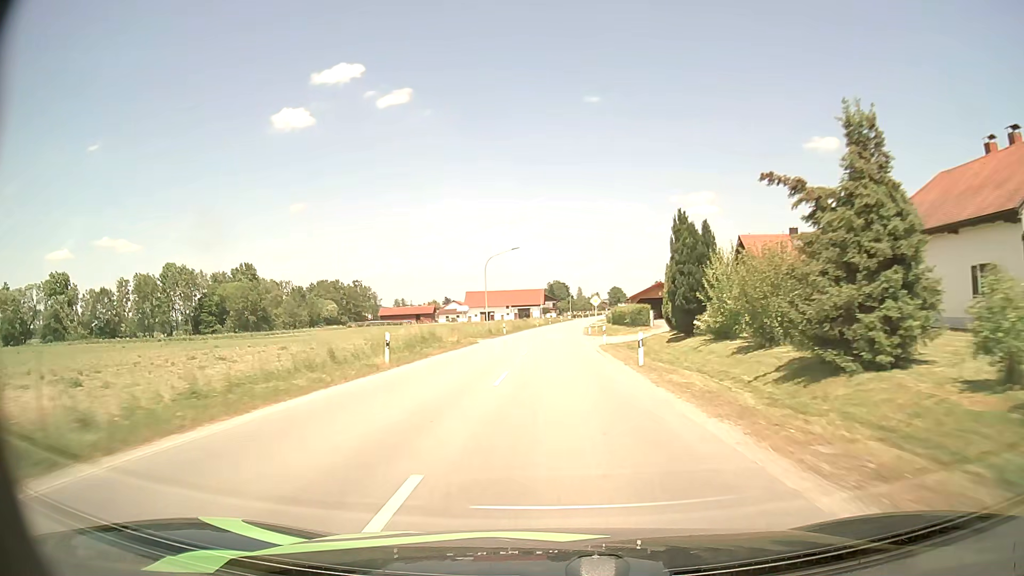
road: secondary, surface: asphalt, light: Day
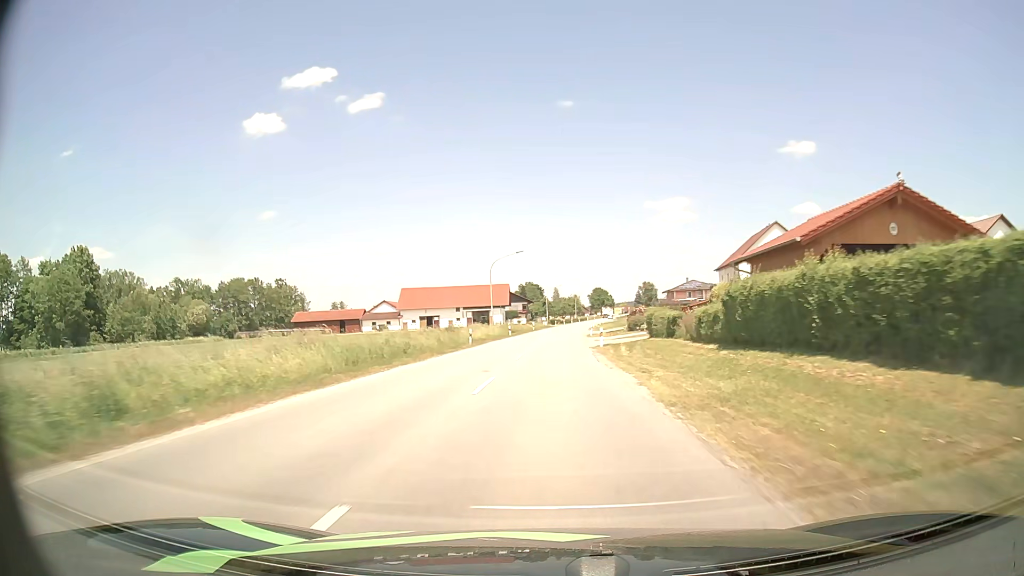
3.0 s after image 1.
(+1.2, +60.8) m; +2°
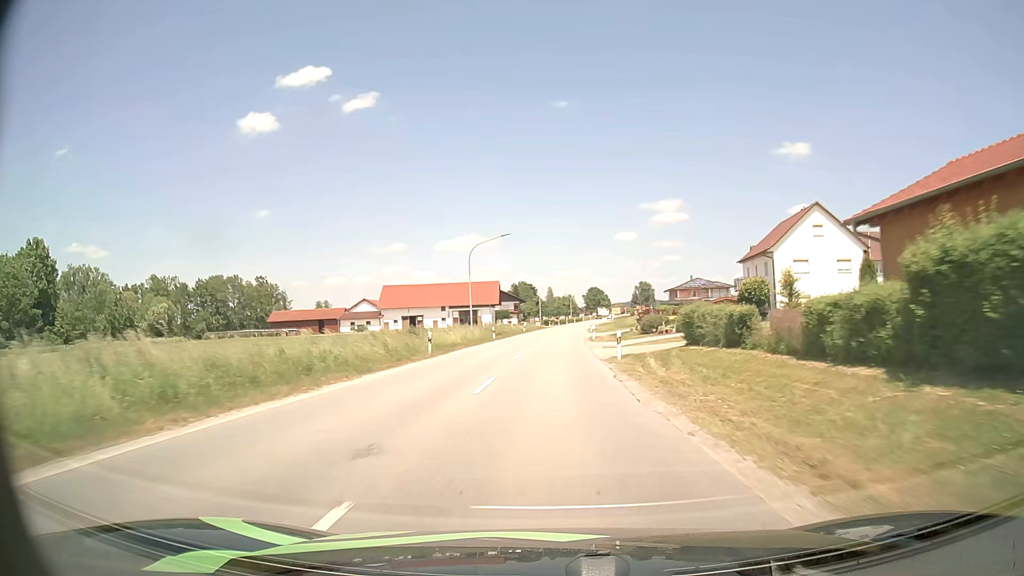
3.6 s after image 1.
(+0.1, +11.9) m; +1°
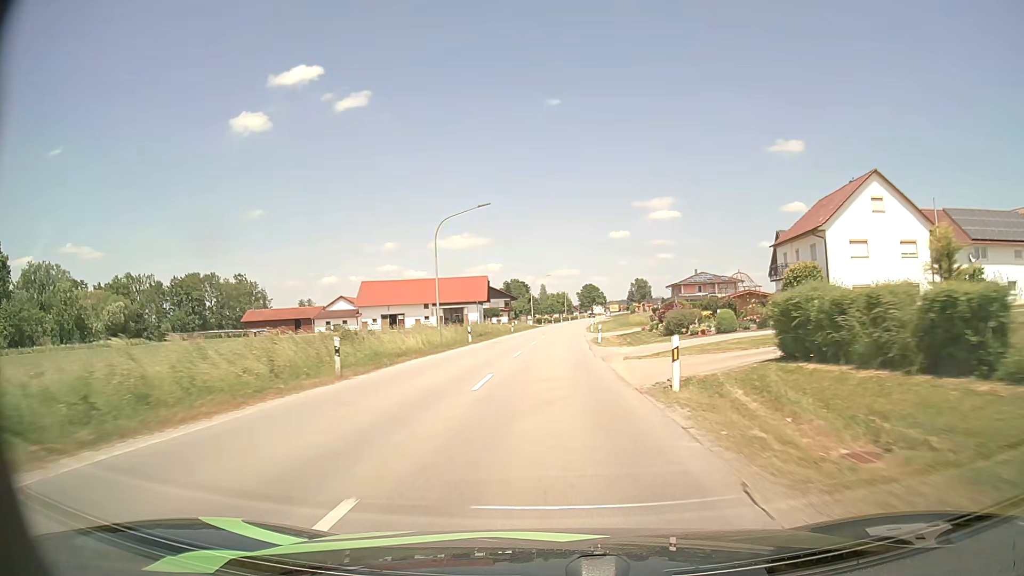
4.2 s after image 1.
(0.0, +11.8) m; +1°
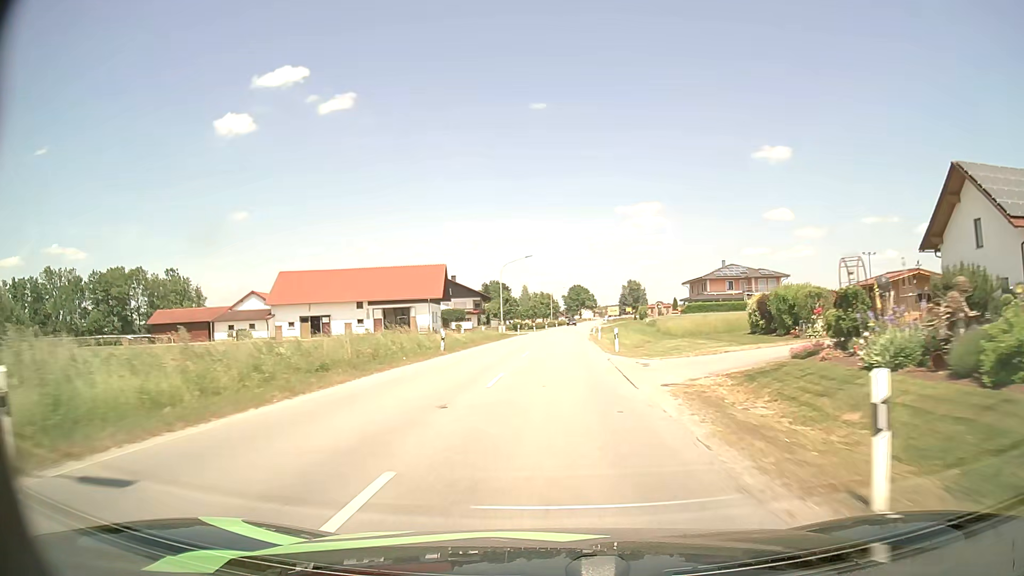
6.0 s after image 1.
(+0.4, +35.0) m; +1°
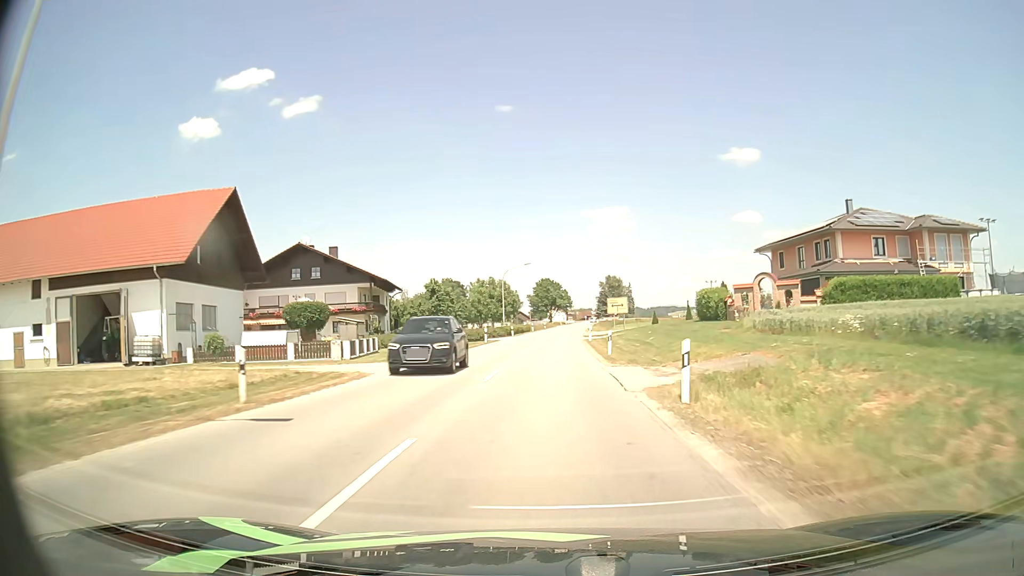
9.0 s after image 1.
(+1.8, +58.1) m; +3°
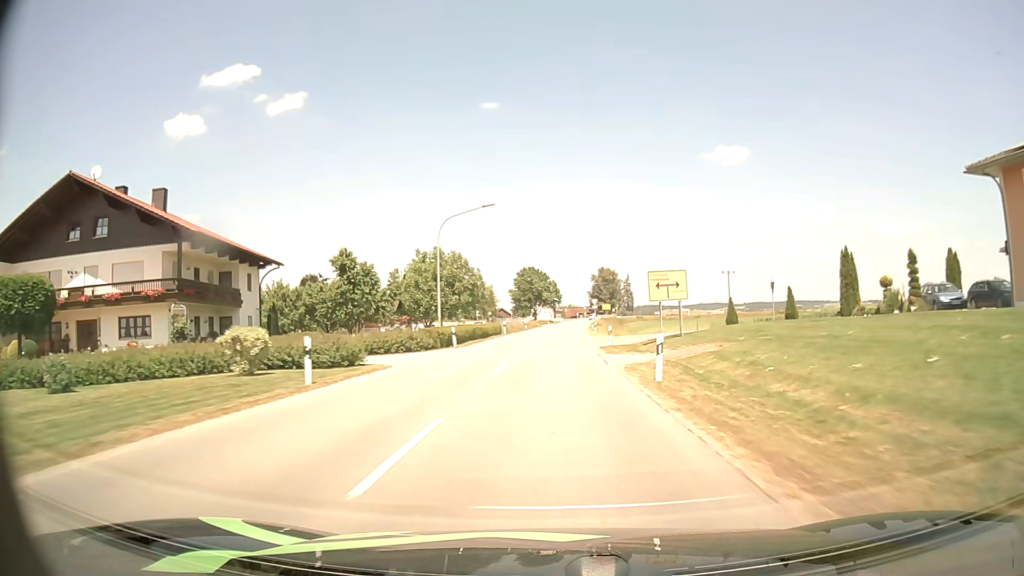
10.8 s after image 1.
(+0.3, +34.7) m; +1°
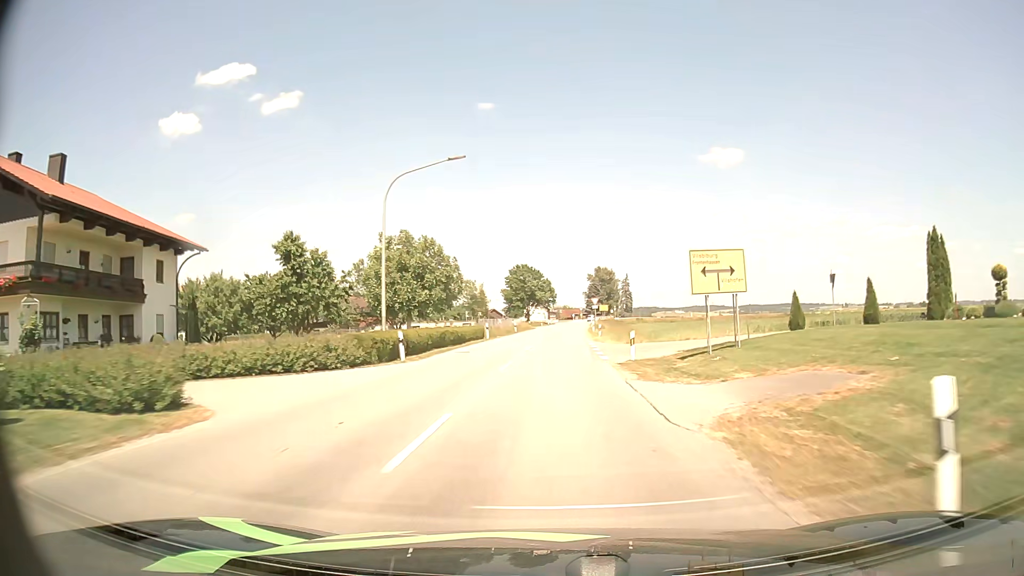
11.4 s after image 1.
(0.0, +11.0) m; +1°
(0, +10) (0, +20) (0, +30) (+1, +40) (+1, +50) (+2, +60) (+2, +70) (+3, +80) (+3, +90) (+4, +100) m
